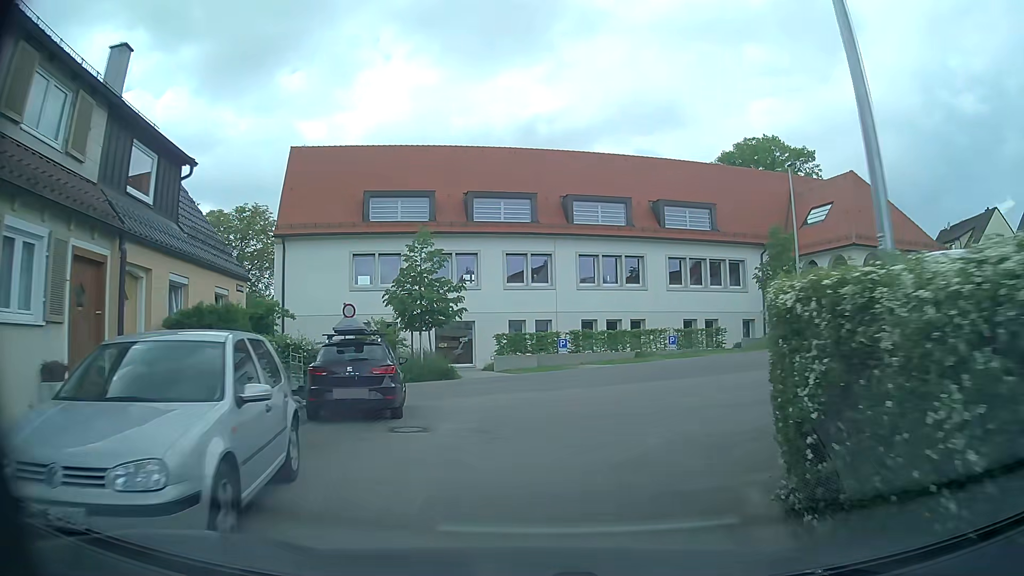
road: residential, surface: asphalt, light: Day
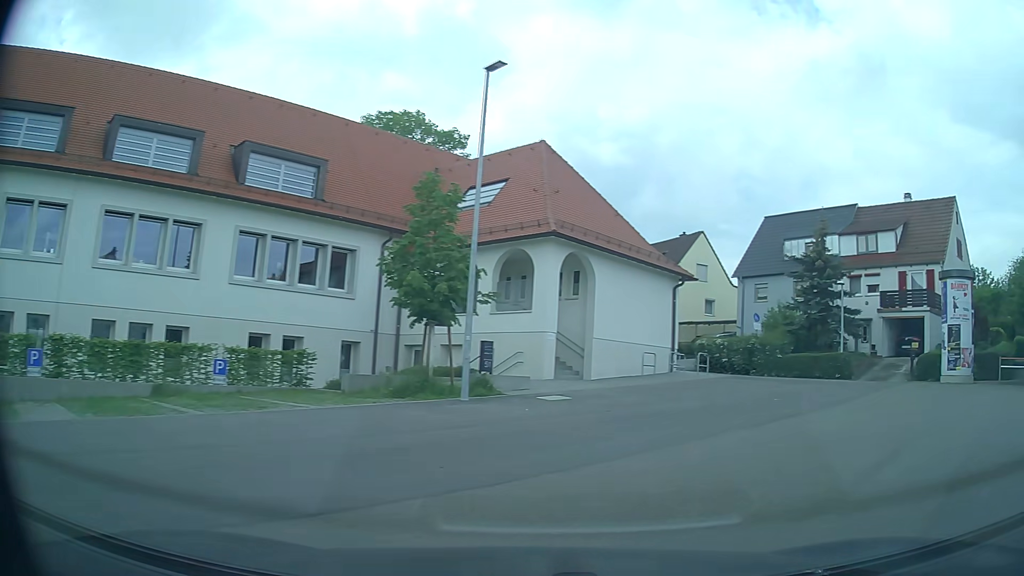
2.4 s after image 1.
(+3.0, +14.0) m; +34°
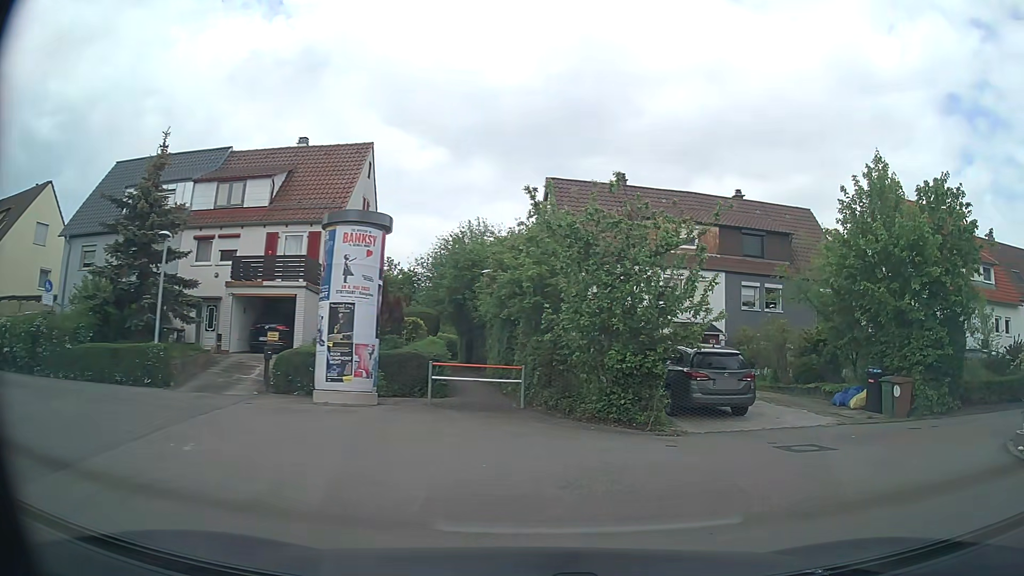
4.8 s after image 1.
(+5.7, +9.5) m; +55°
(+3, +9) (+12, +14) (+21, +16) (+31, +17) (+41, +19) (+51, +21) (+61, +22) (+71, +24) (+81, +26) (+91, +27) m
